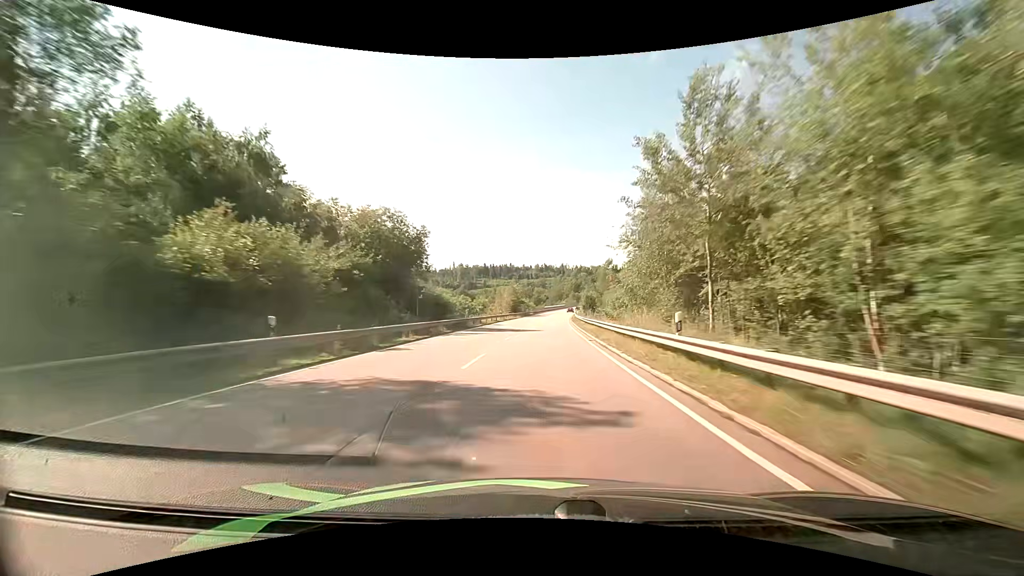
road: primary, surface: asphalt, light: Day
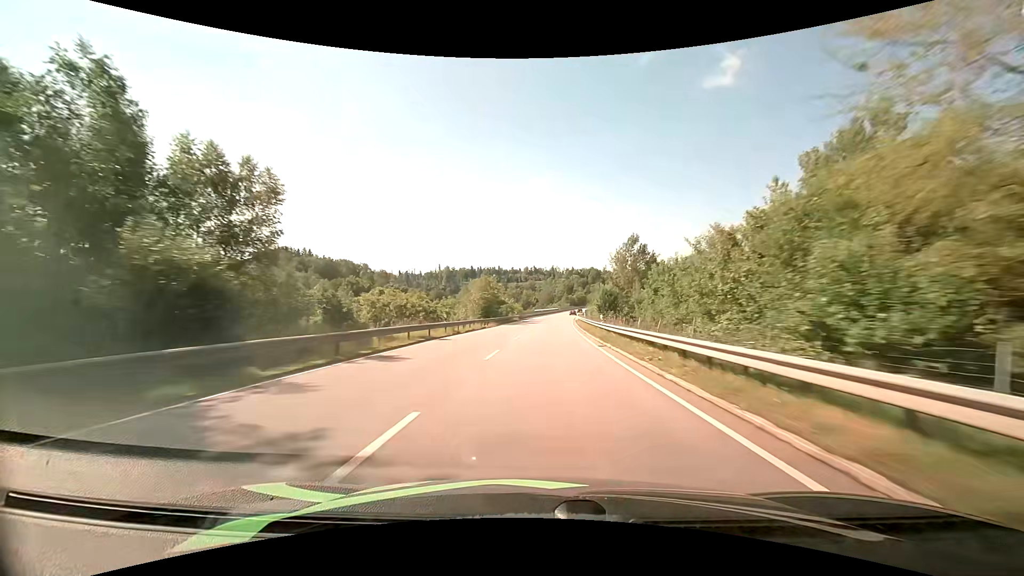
(+0.2, +32.9) m; +1°
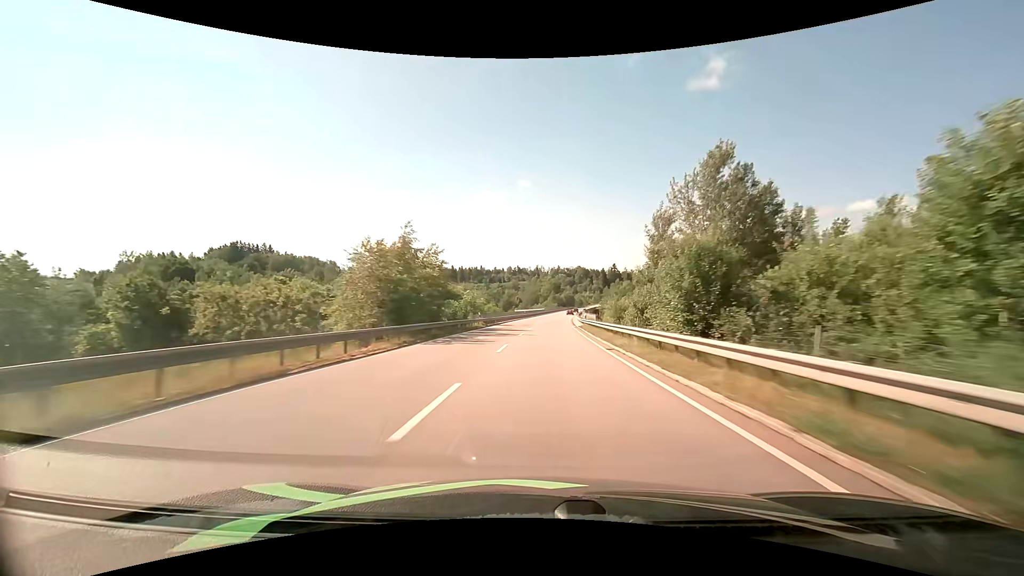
(+0.5, +33.2) m; +2°
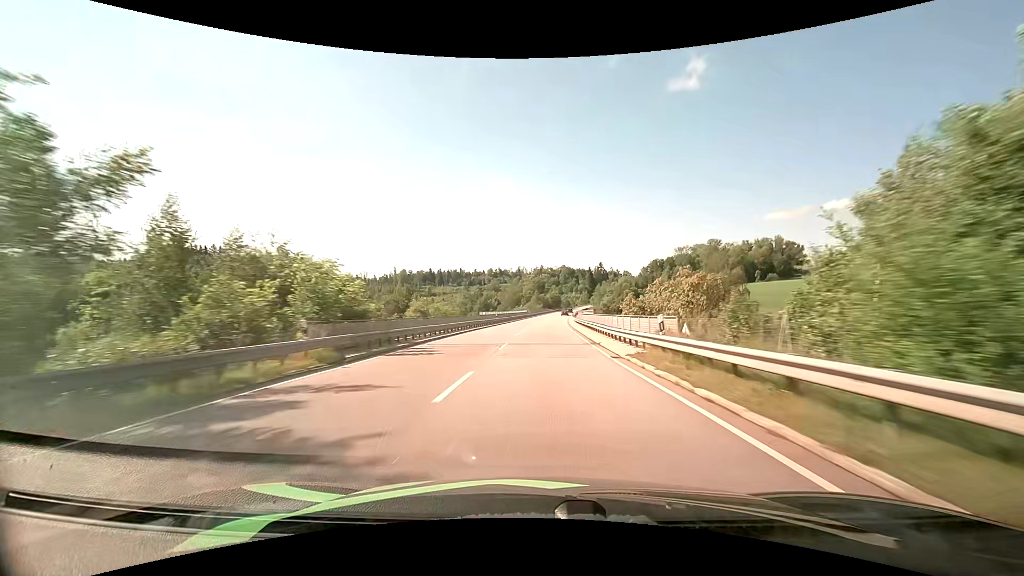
(+0.6, +33.2) m; +2°
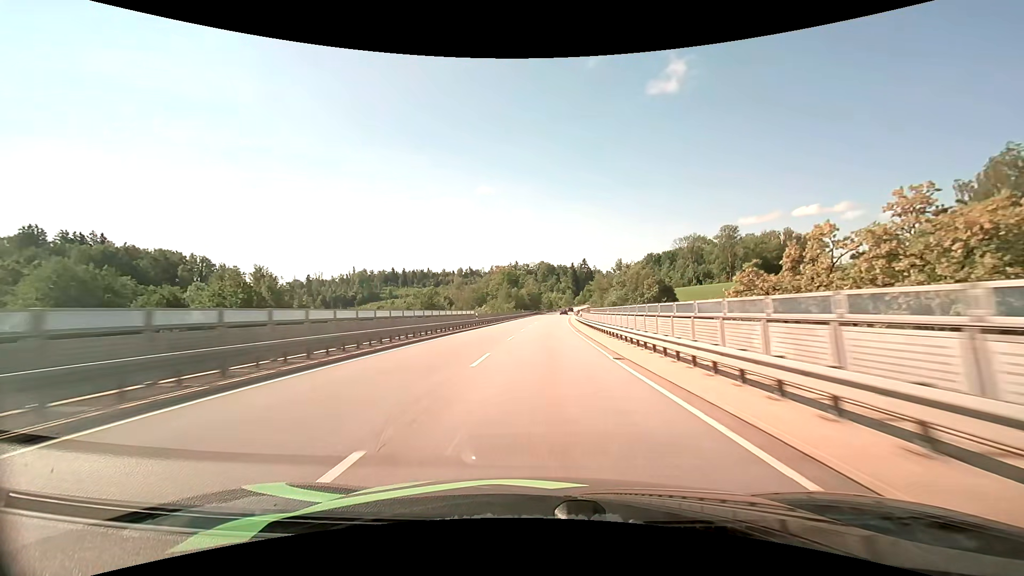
(+1.5, +66.3) m; +3°
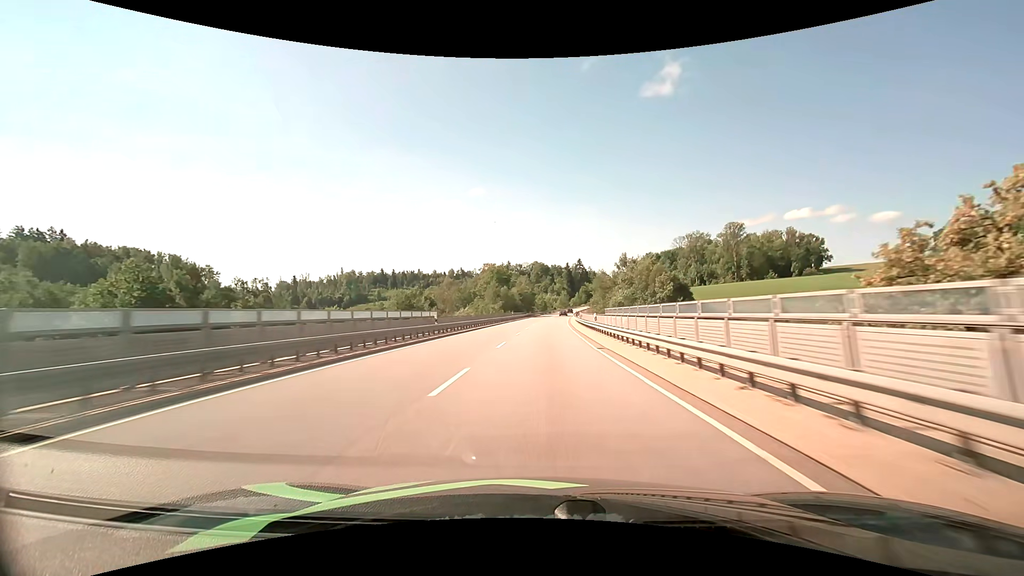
(+0.1, +16.6) m; +1°
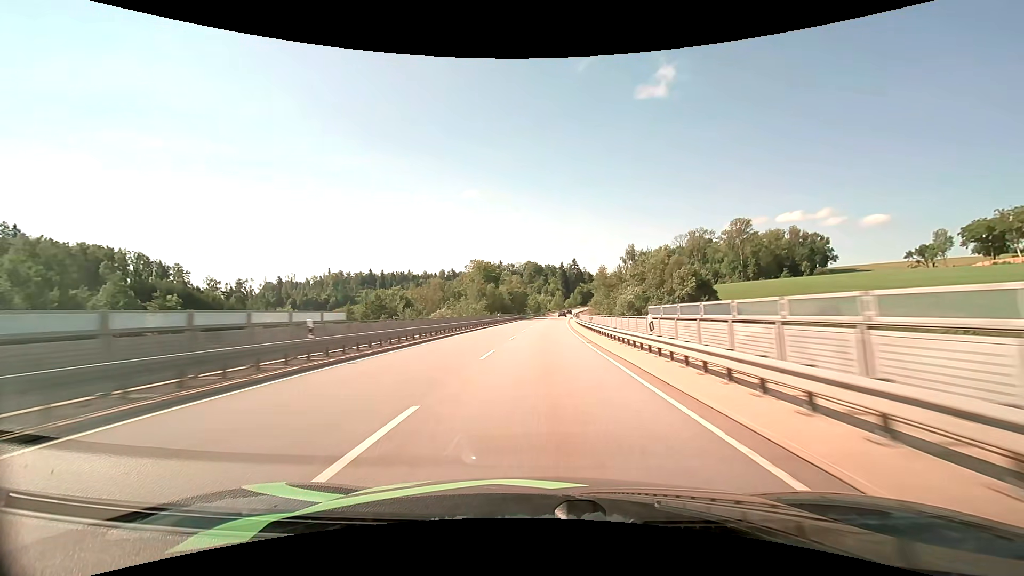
(+0.1, +16.6) m; +1°
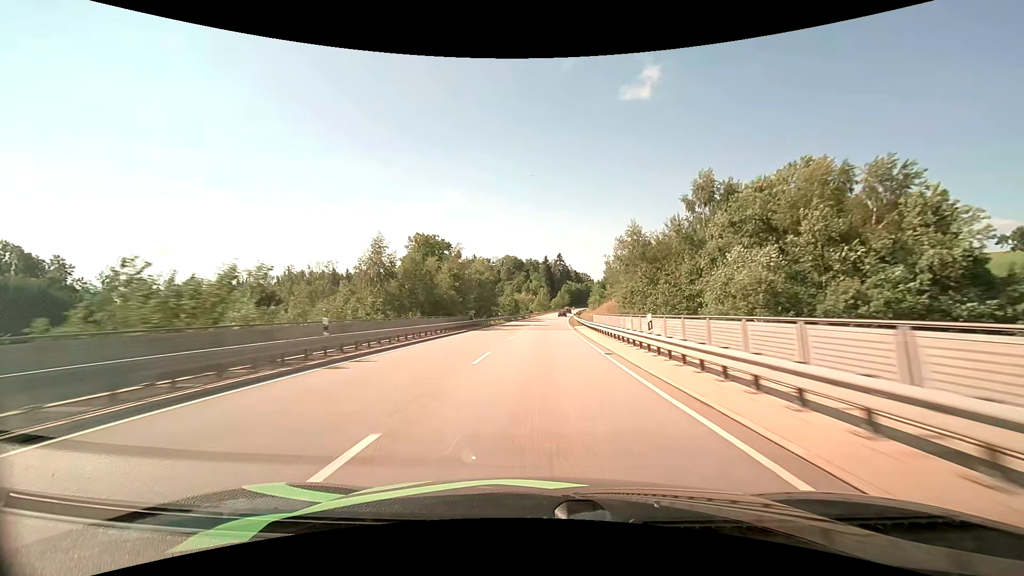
(+0.9, +48.6) m; +2°
(0, +10) (0, +20) (0, +30) (+1, +40) (+1, +50) (+2, +60) (+2, +70) (+3, +80) (+3, +90) (+4, +100) m
